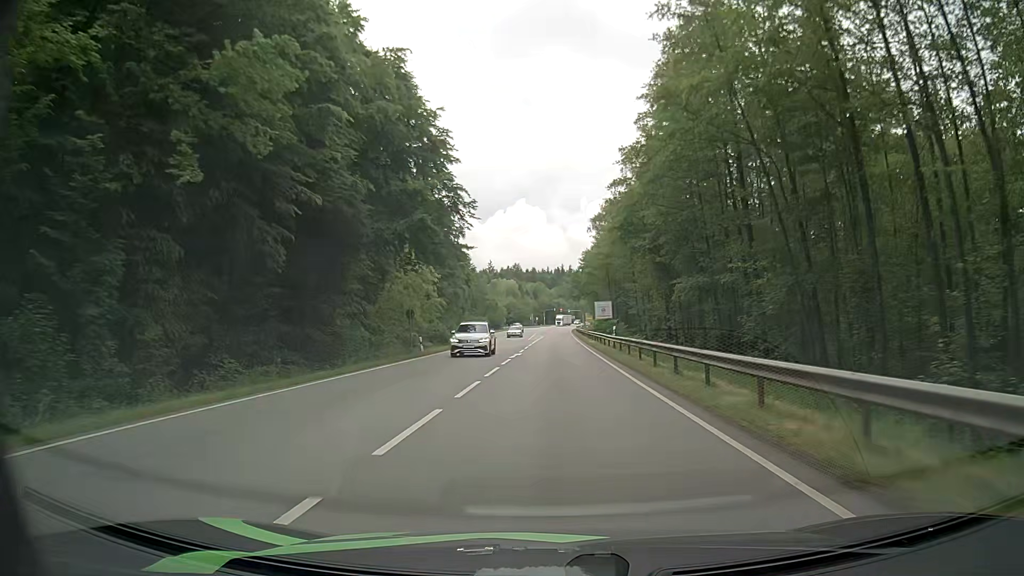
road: secondary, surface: asphalt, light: Day
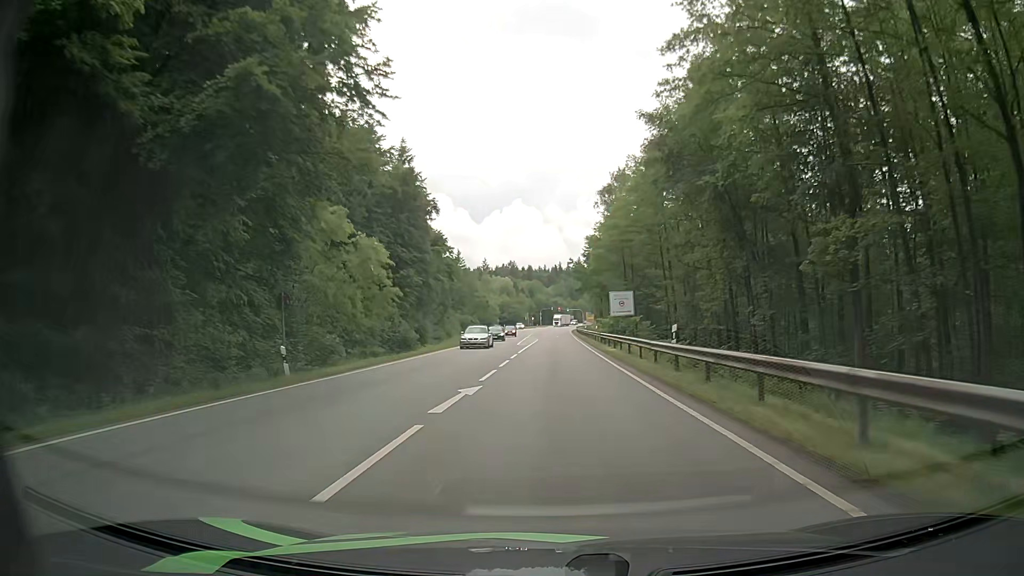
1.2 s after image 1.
(+0.1, +19.9) m; 0°
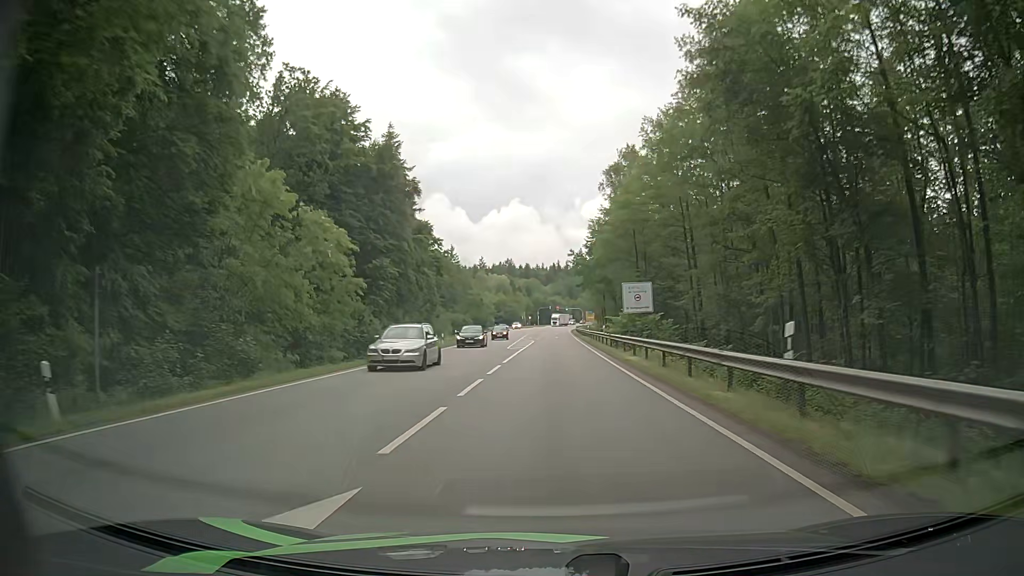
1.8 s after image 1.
(0.0, +10.0) m; 0°
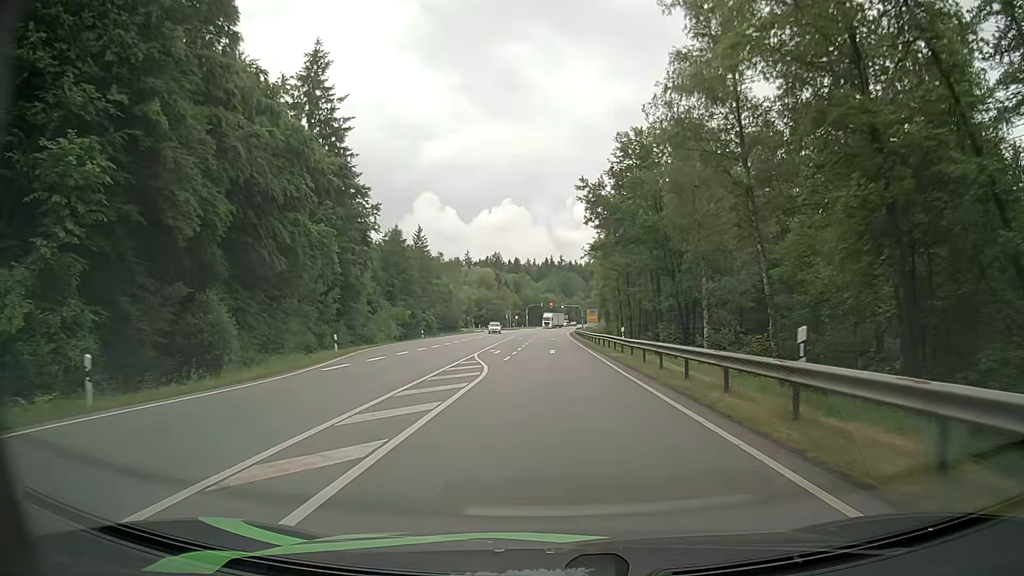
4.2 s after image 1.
(+0.5, +40.2) m; +1°
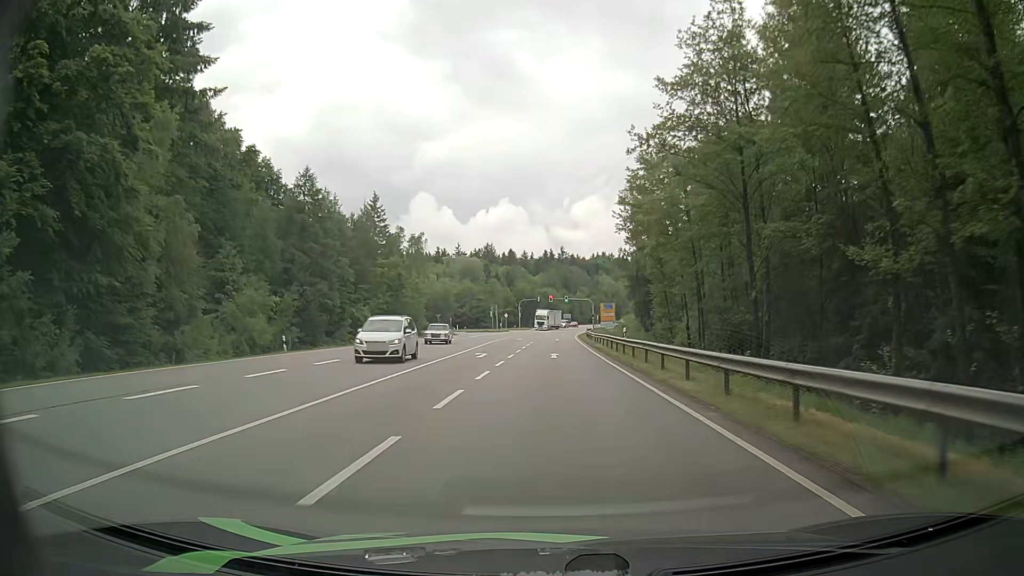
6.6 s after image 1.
(+0.1, +40.2) m; +1°
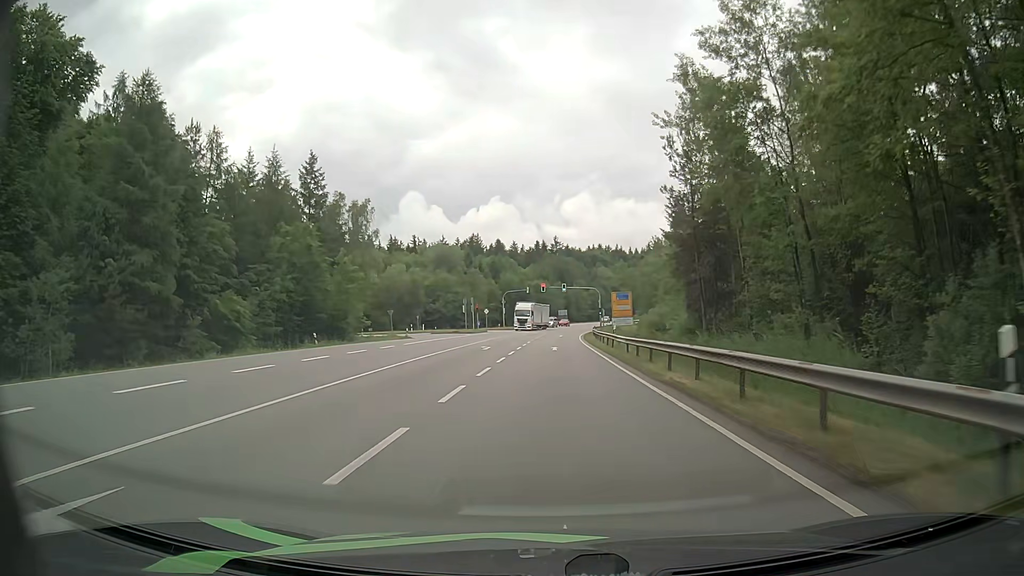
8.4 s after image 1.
(-0.3, +29.1) m; 0°
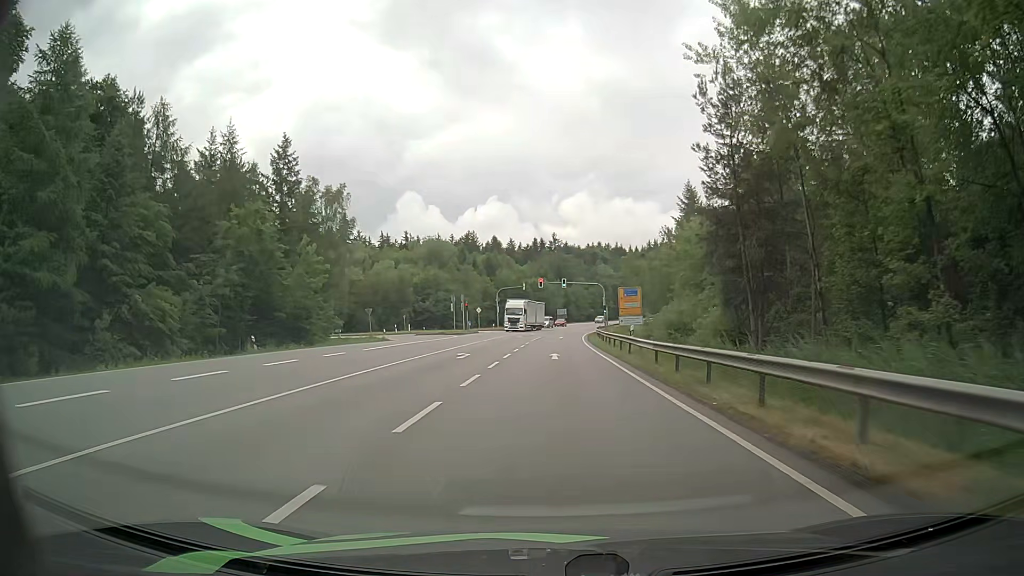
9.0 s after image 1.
(0.0, +9.1) m; 0°
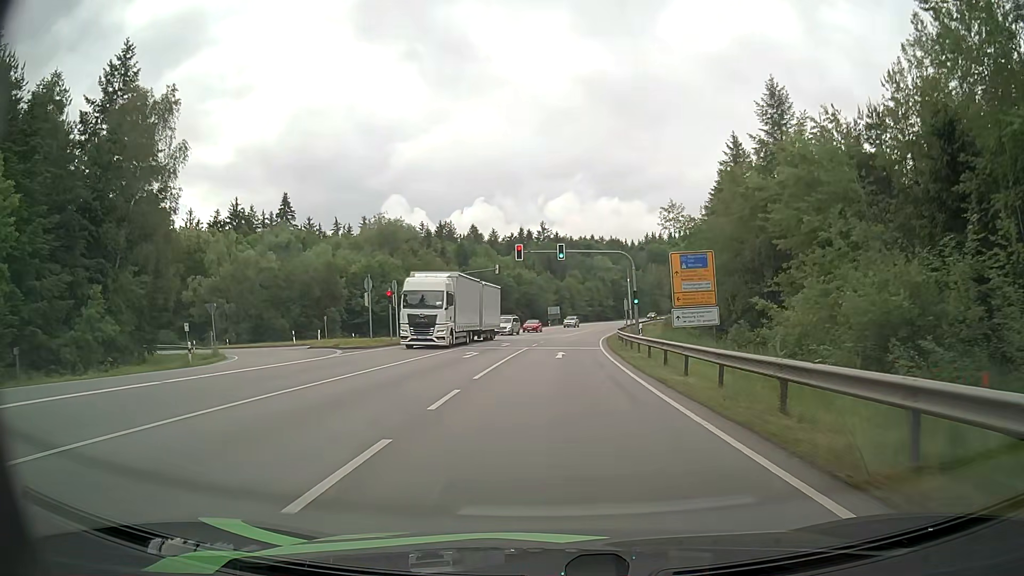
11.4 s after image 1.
(+0.1, +33.4) m; +1°
(0, +10) (0, +20) (+1, +30) (+1, +40) (+2, +50) (+3, +60) (+4, +70) (+5, +80) (+7, +90) (+9, +99) m
